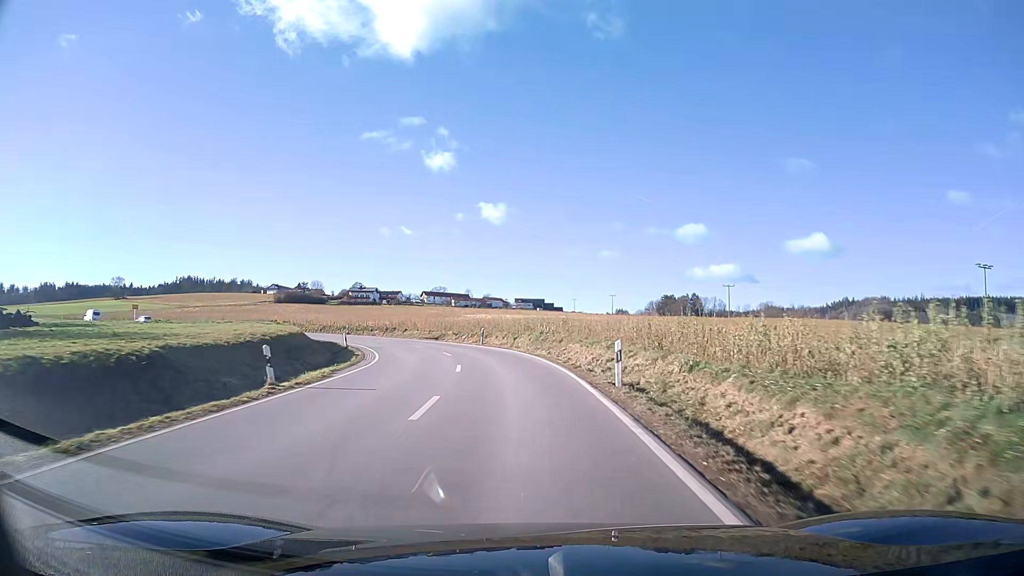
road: secondary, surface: asphalt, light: Day
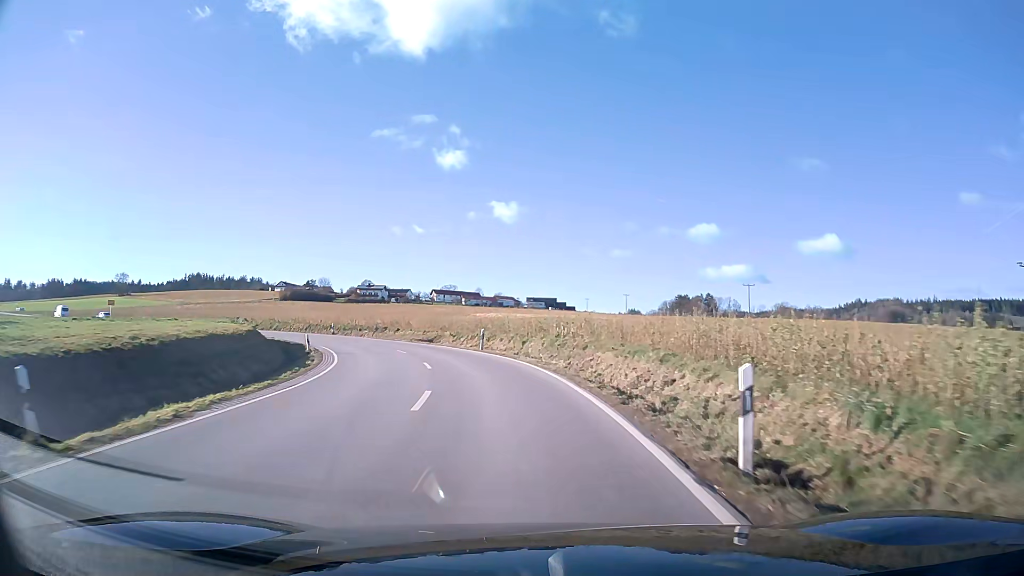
(-0.1, +8.2) m; -2°
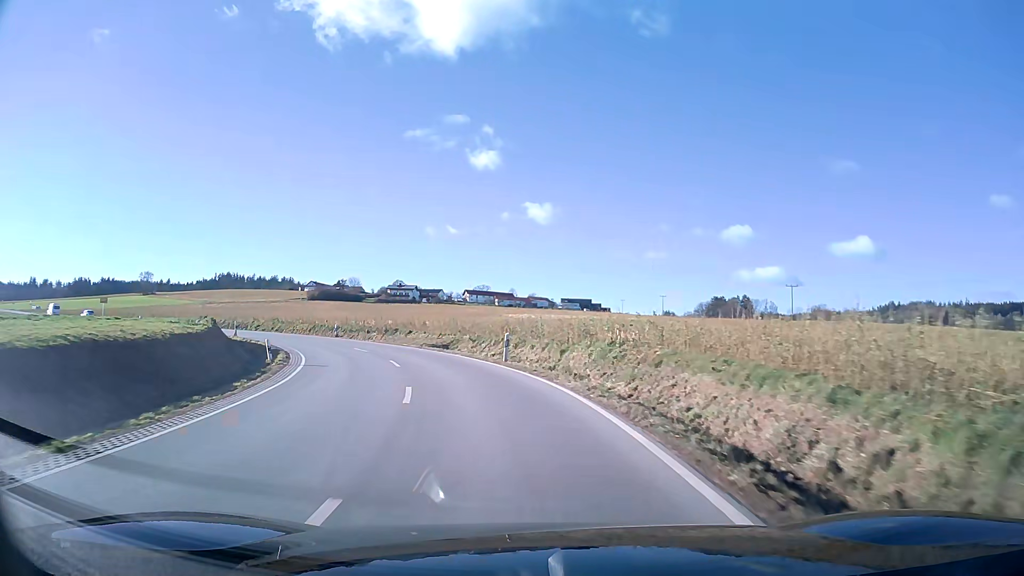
(-0.3, +8.0) m; -4°
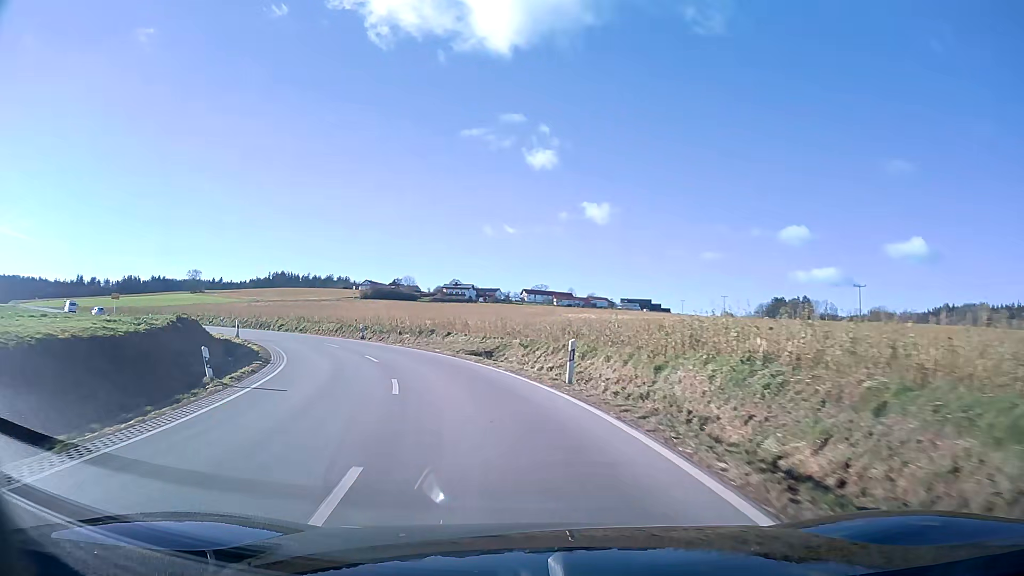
(-0.3, +7.9) m; -5°
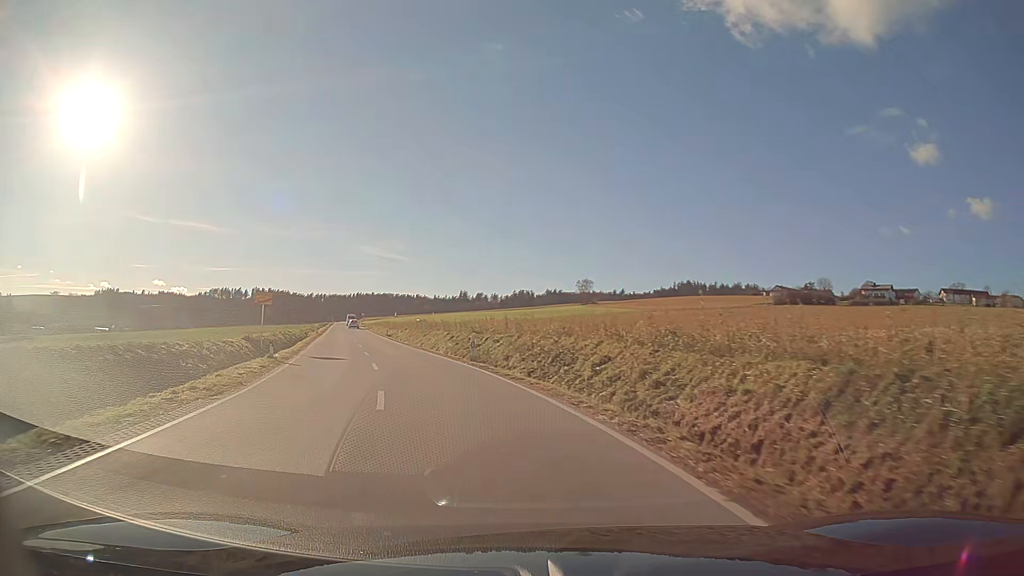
(-11.2, +36.6) m; -35°
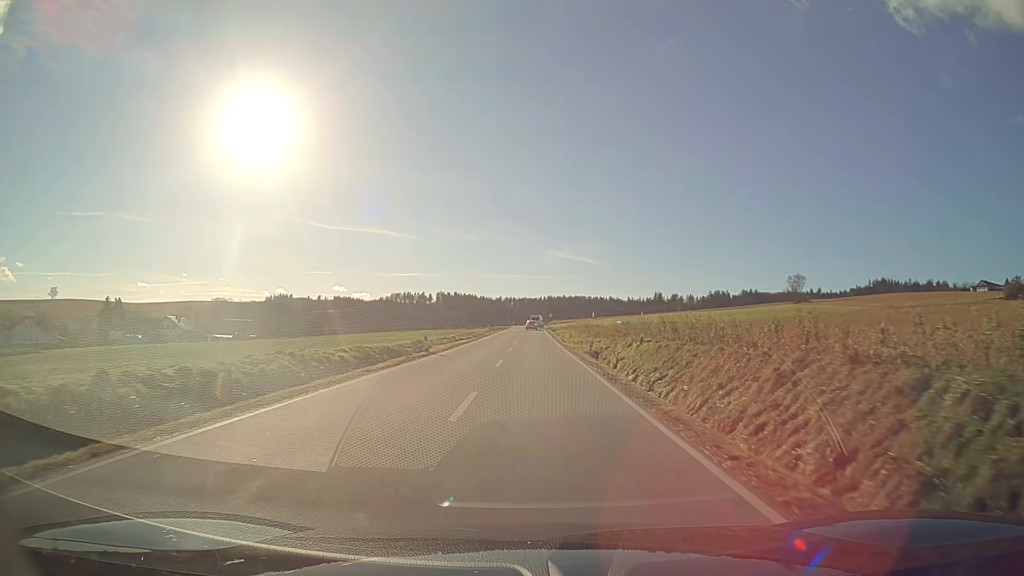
(-7.3, +40.2) m; -13°
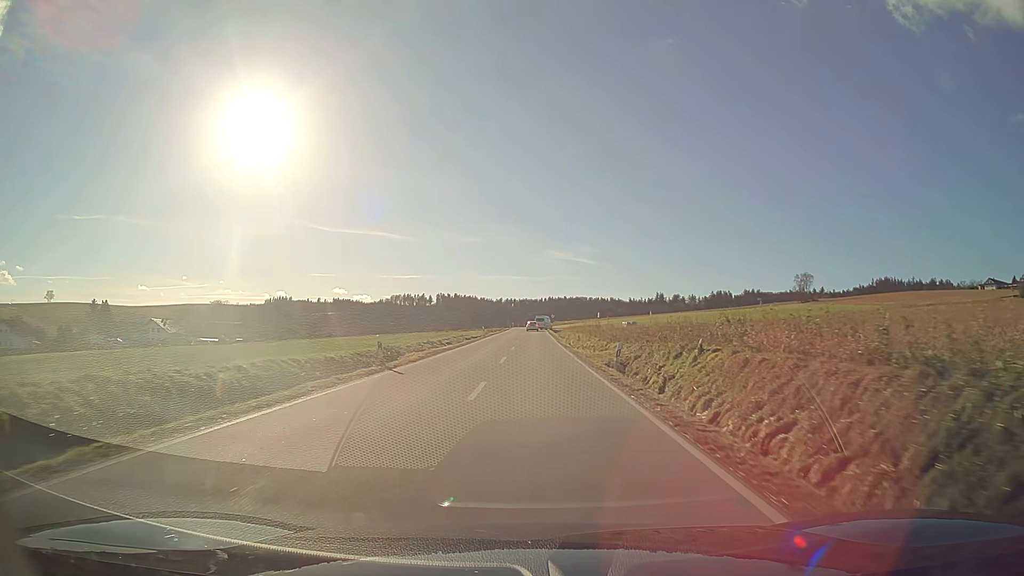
(0.0, +9.5) m; 0°
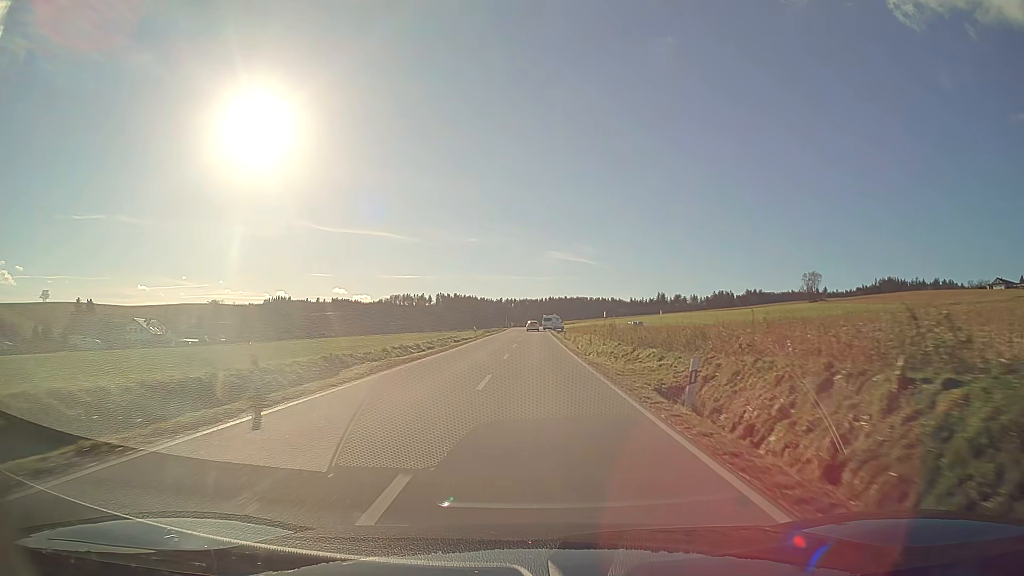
(0.0, +10.1) m; 0°
